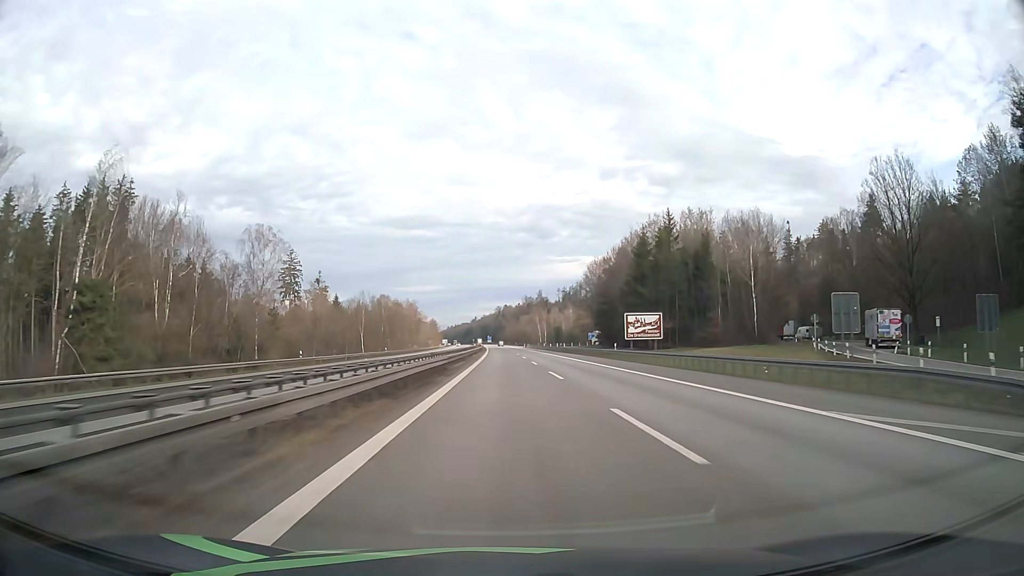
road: motorway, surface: asphalt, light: Day
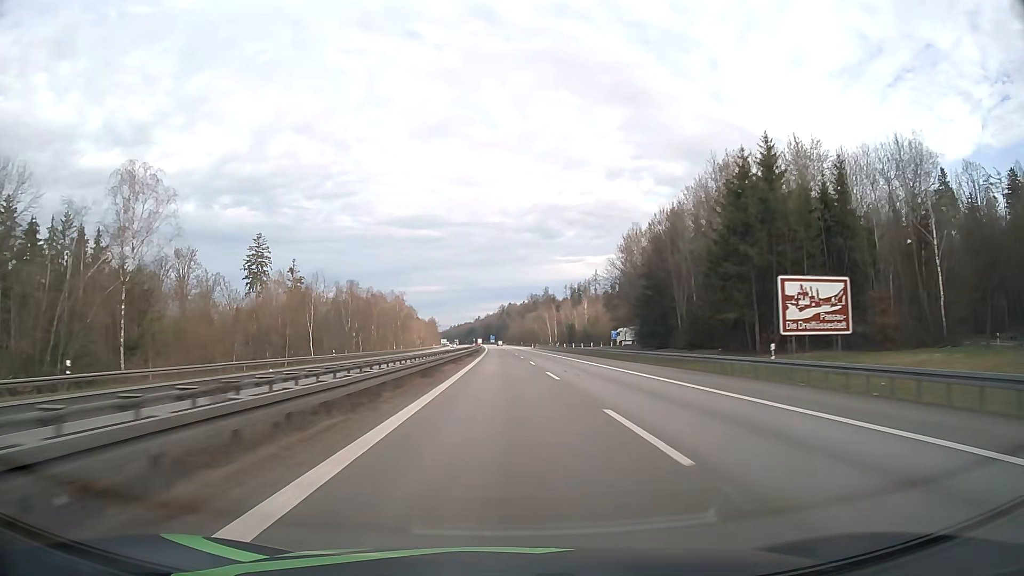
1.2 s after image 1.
(-0.1, +36.4) m; 0°
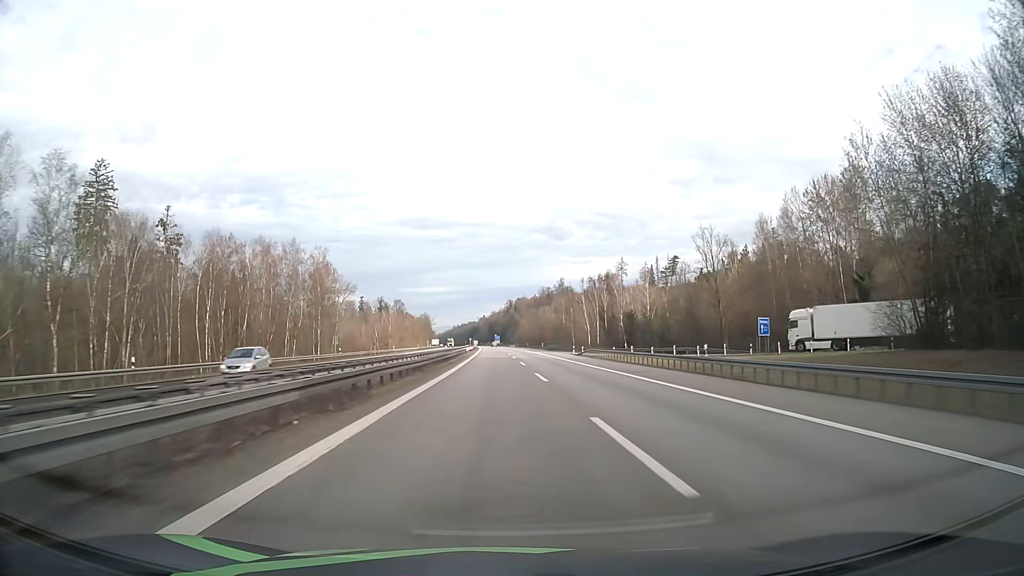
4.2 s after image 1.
(-0.7, +91.2) m; -1°
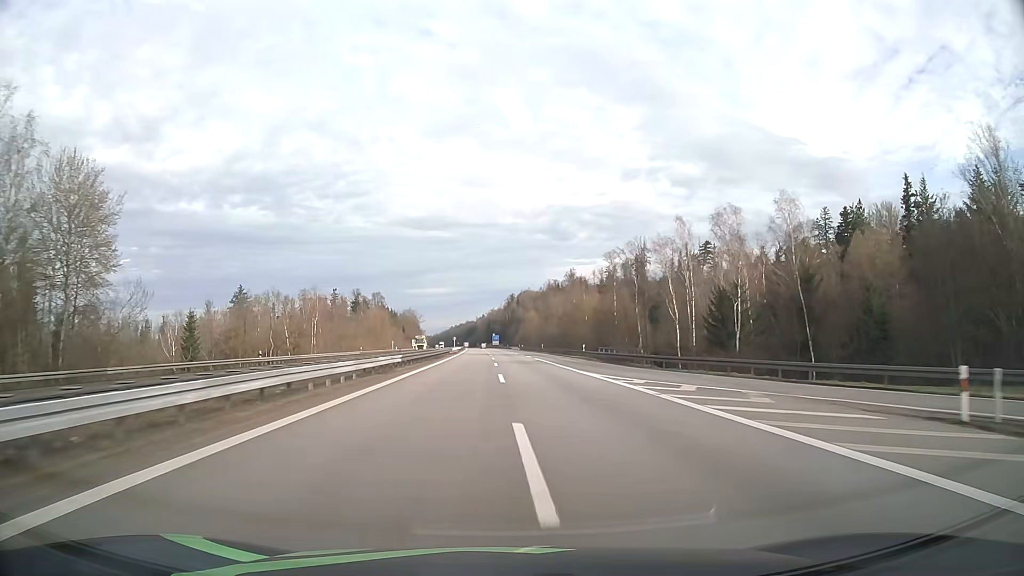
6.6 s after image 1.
(+0.1, +73.0) m; 0°
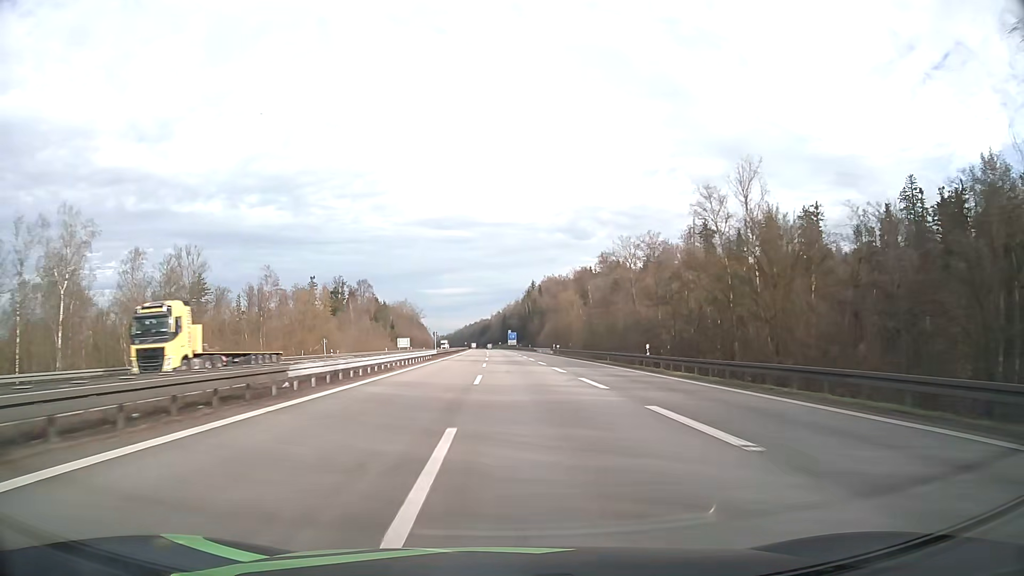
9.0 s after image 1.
(-1.1, +72.8) m; -1°
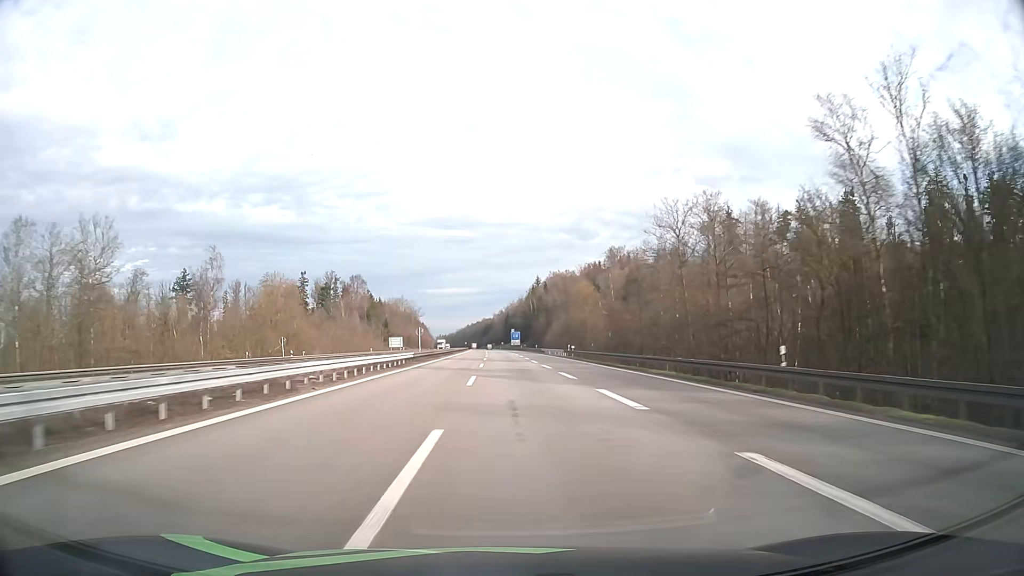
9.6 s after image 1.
(-0.1, +18.2) m; 0°
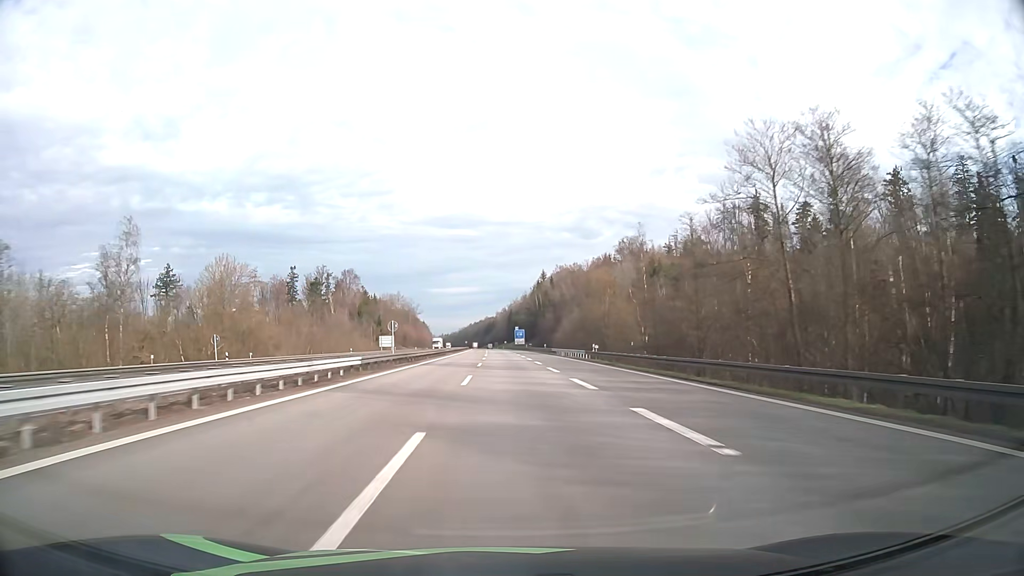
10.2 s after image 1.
(0.0, +18.2) m; 0°
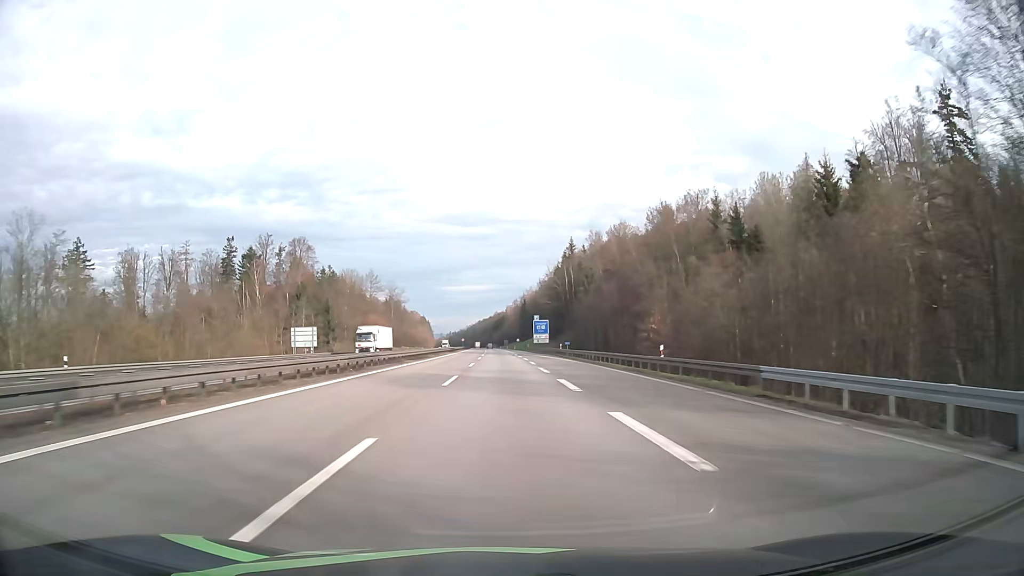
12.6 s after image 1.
(-0.5, +72.9) m; -1°
(0, +10) (0, +20) (0, +30) (0, +40) (0, +50) (-1, +60) (-1, +70) (-1, +80) (-1, +90) (-2, +100) m
